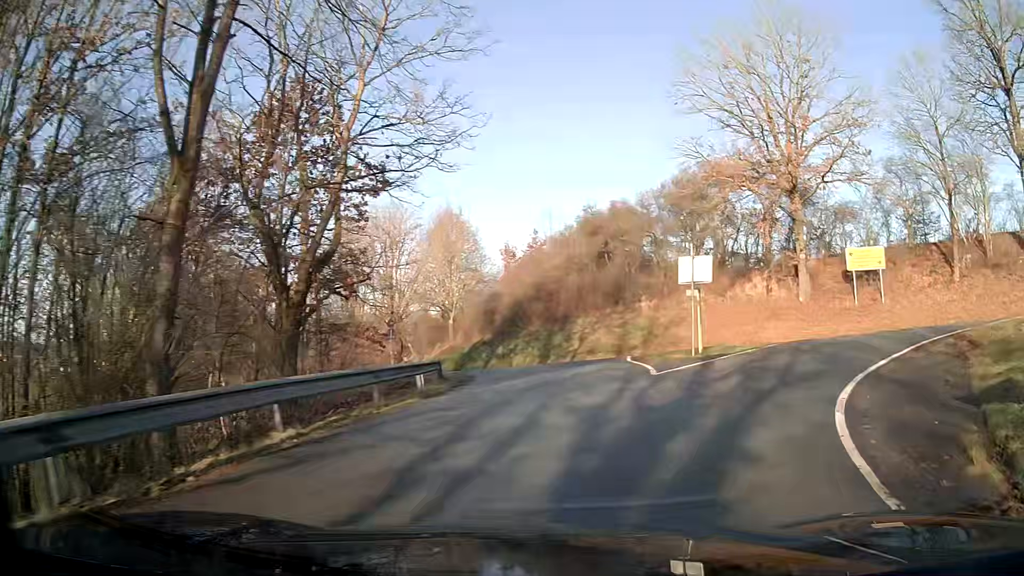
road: residential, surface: asphalt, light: Day
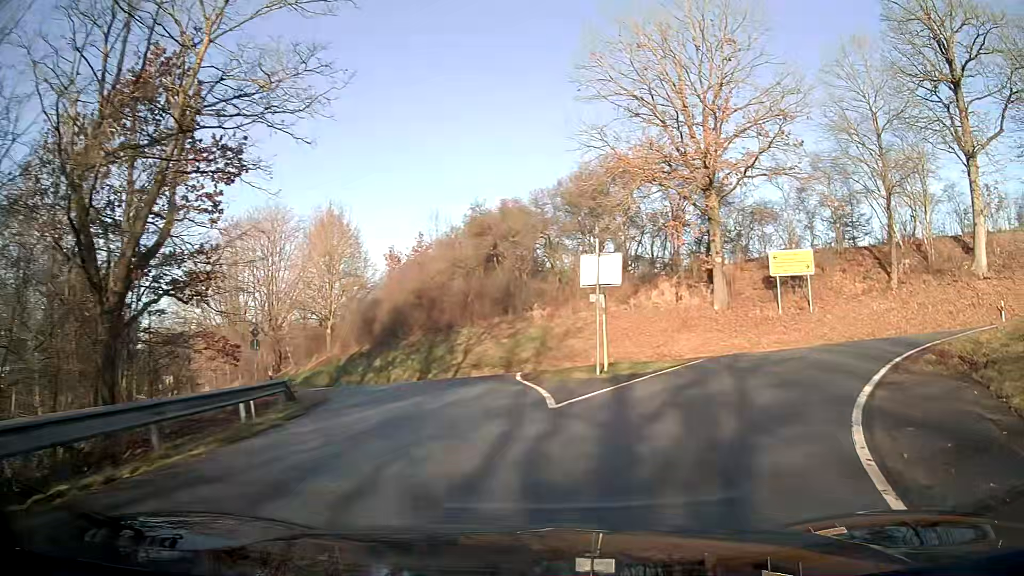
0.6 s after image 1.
(+0.3, +4.0) m; +9°
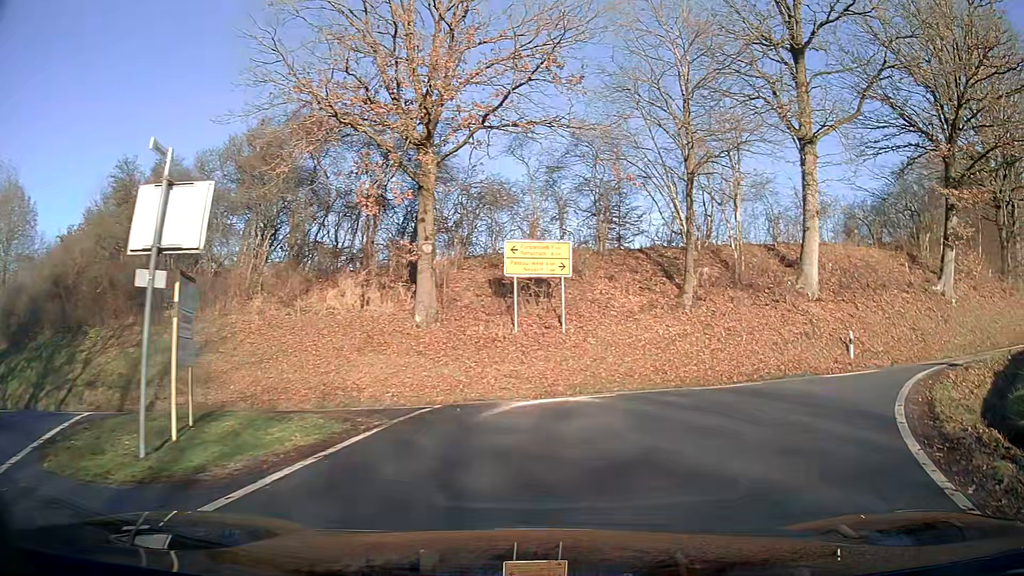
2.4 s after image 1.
(+2.1, +10.1) m; +24°
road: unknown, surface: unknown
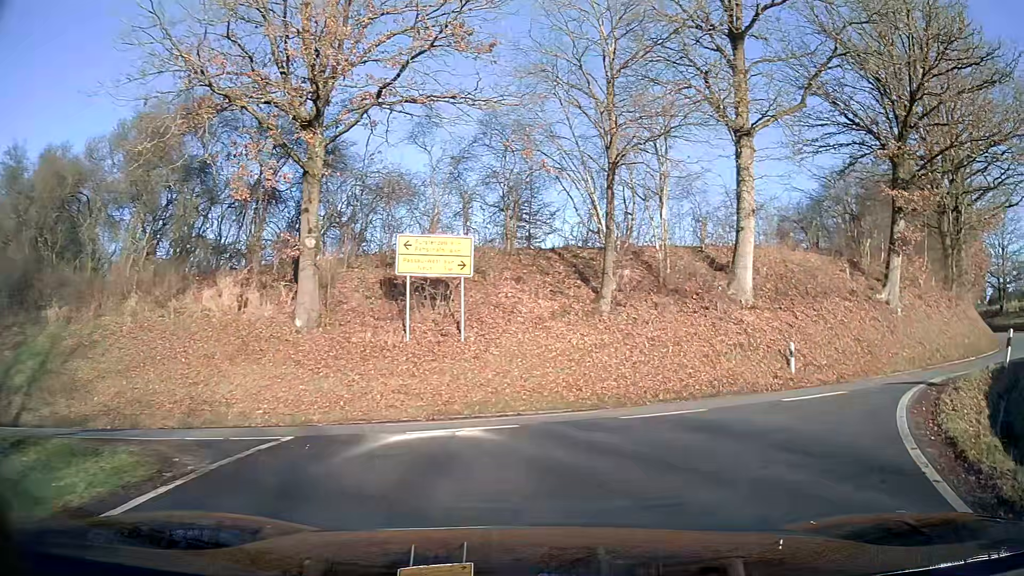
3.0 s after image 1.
(+0.2, +2.7) m; +8°
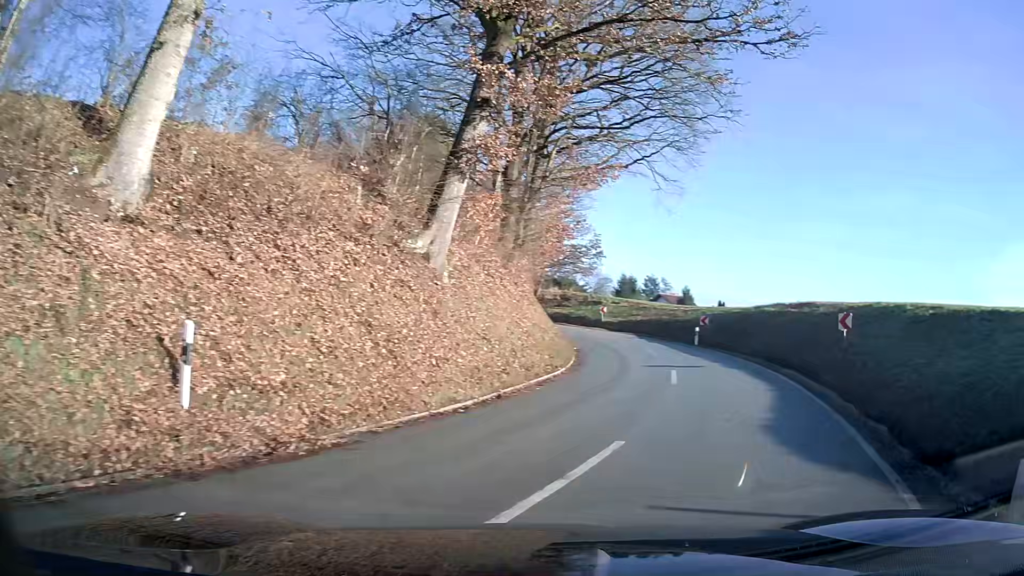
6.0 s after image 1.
(+5.0, +13.5) m; +35°
